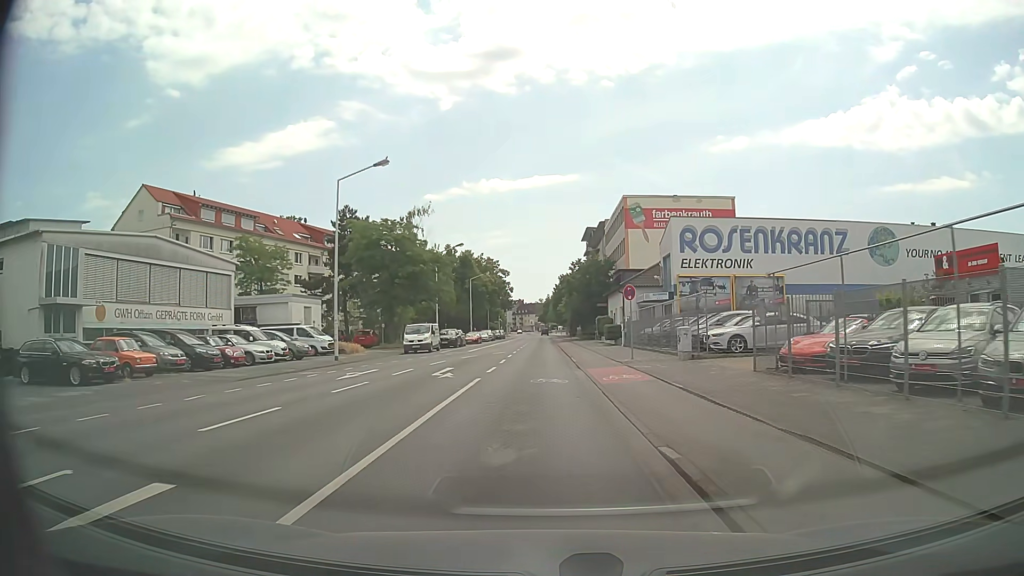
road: secondary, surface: asphalt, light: Day
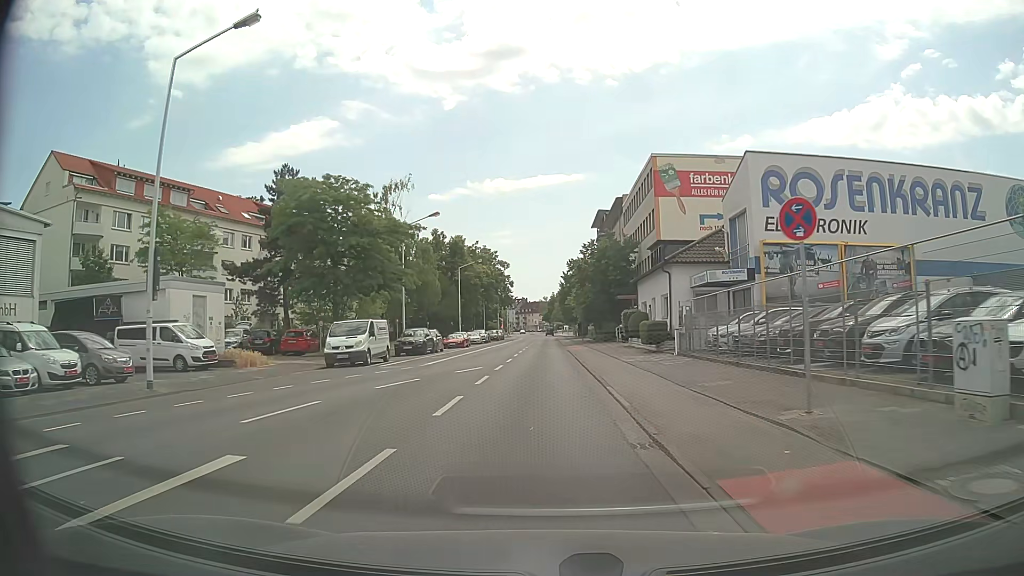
(0.0, +17.3) m; 0°
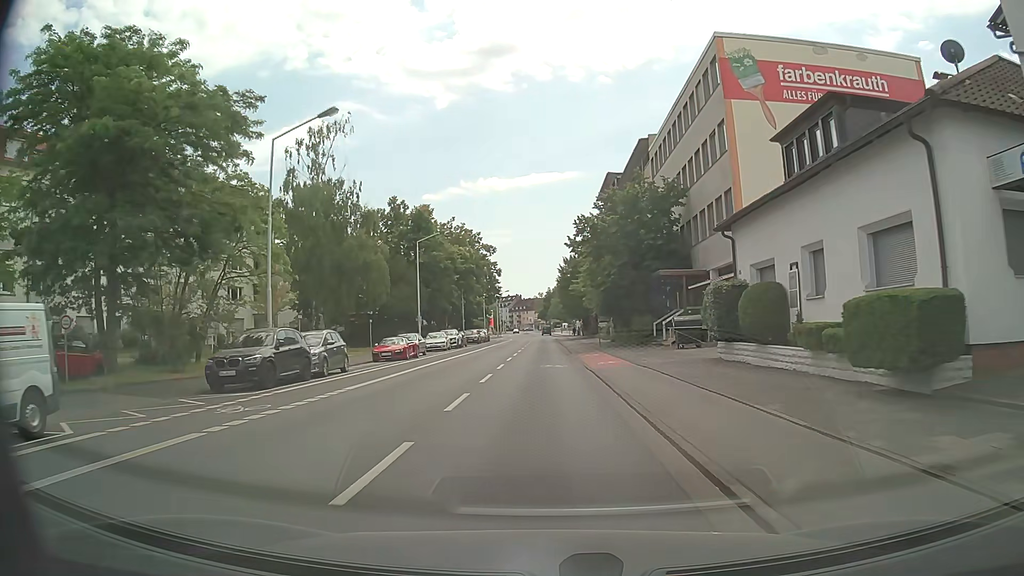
(+0.1, +23.6) m; 0°
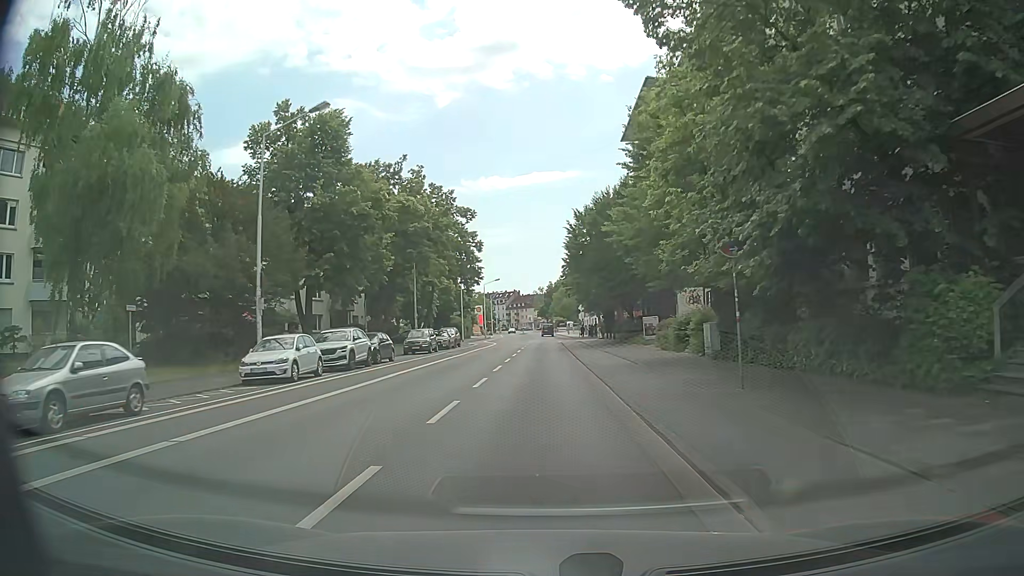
(+0.1, +31.6) m; 0°
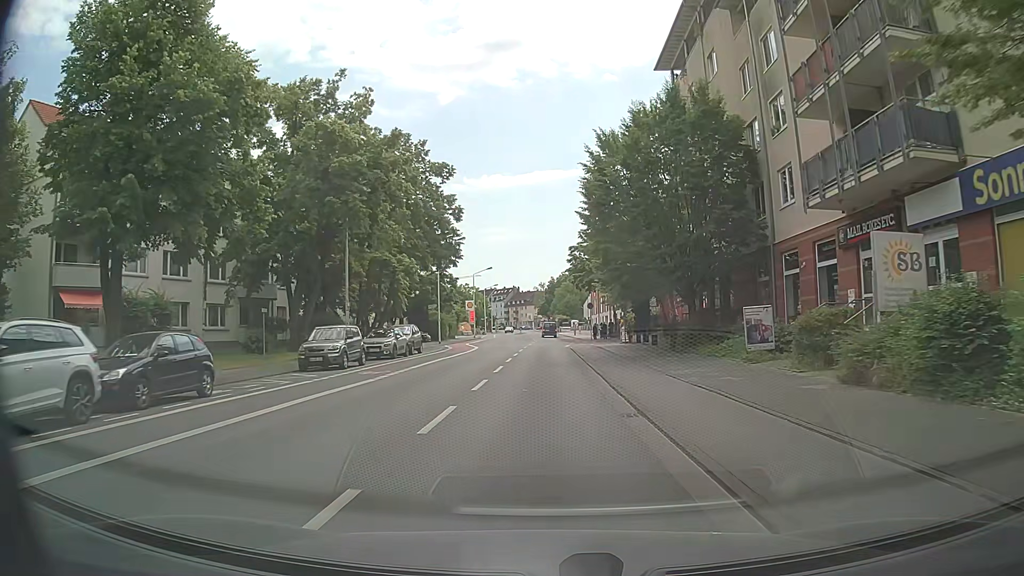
(-0.1, +19.2) m; 0°
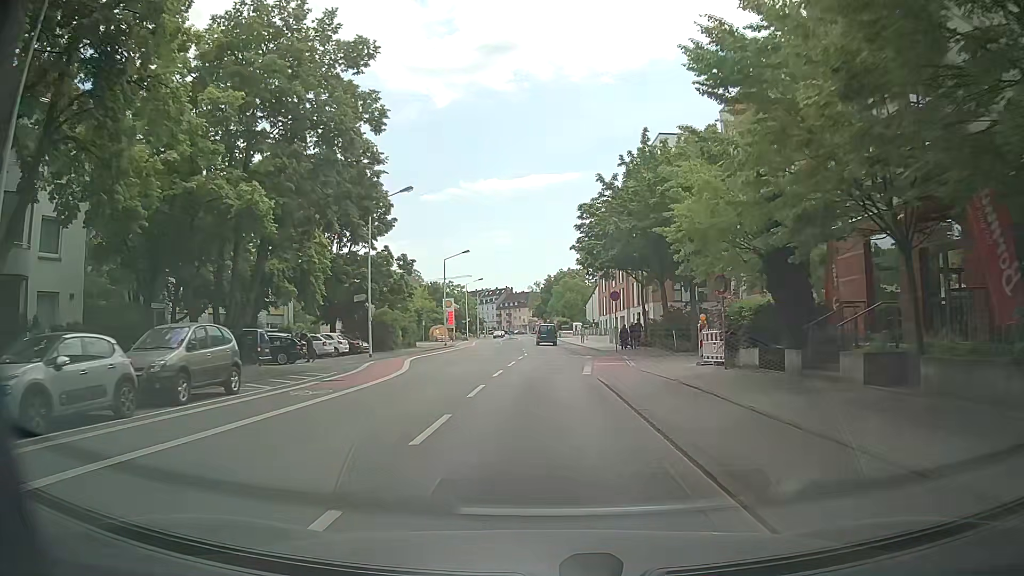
(+0.1, +24.5) m; 0°
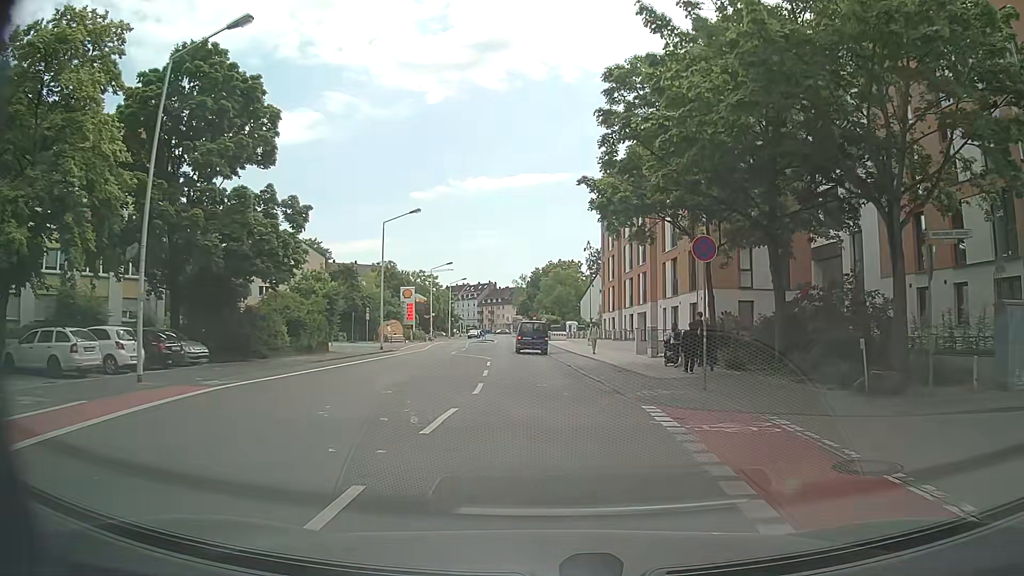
(+0.1, +23.1) m; +1°
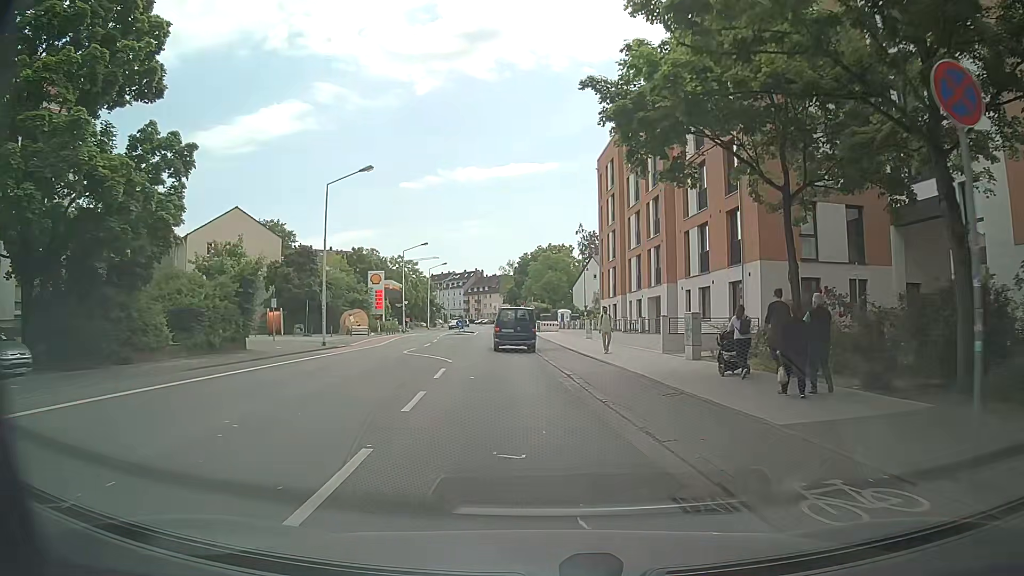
(+0.1, +10.4) m; +1°
